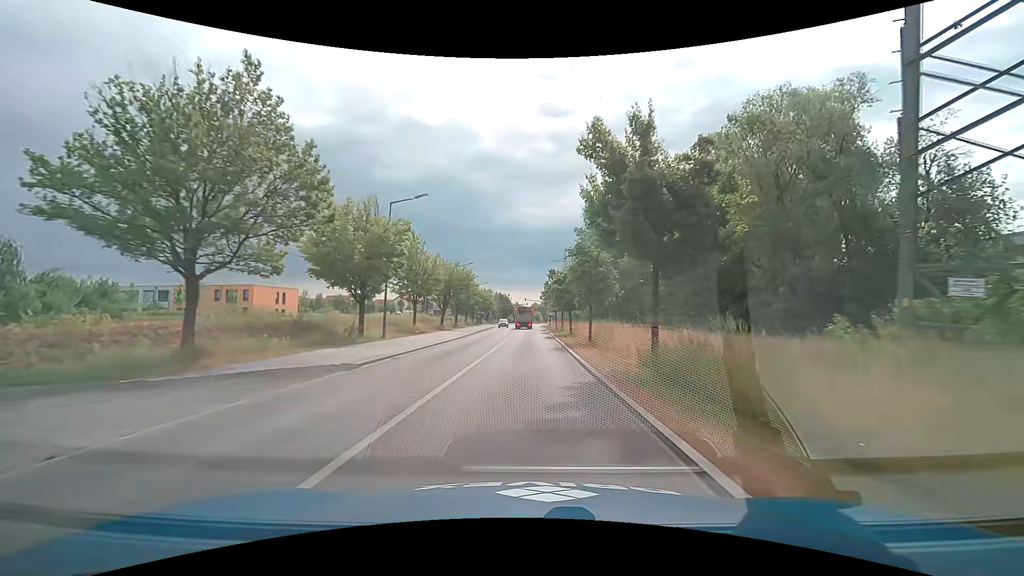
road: tertiary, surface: asphalt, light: Day
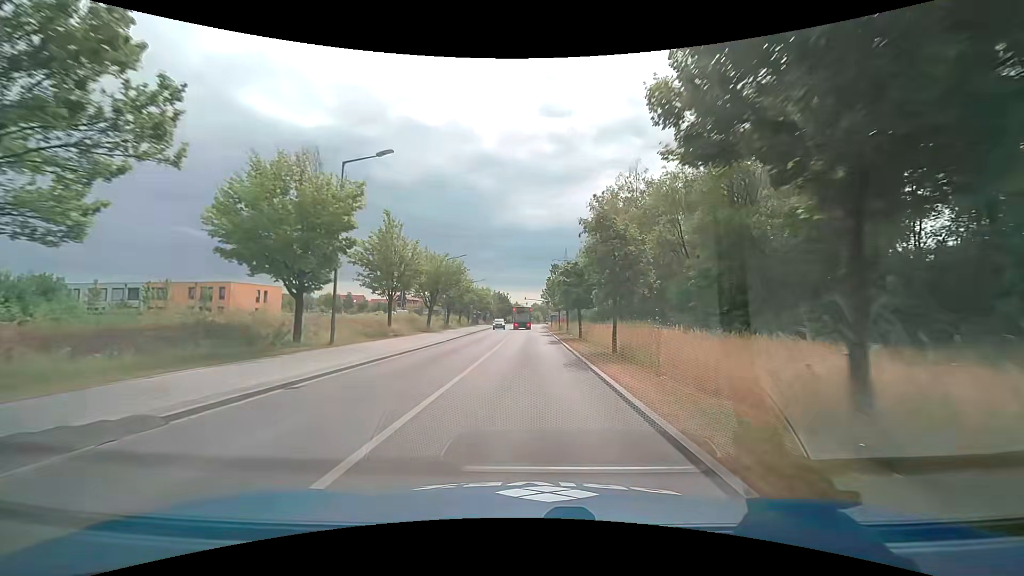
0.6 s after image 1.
(0.0, +7.8) m; 0°
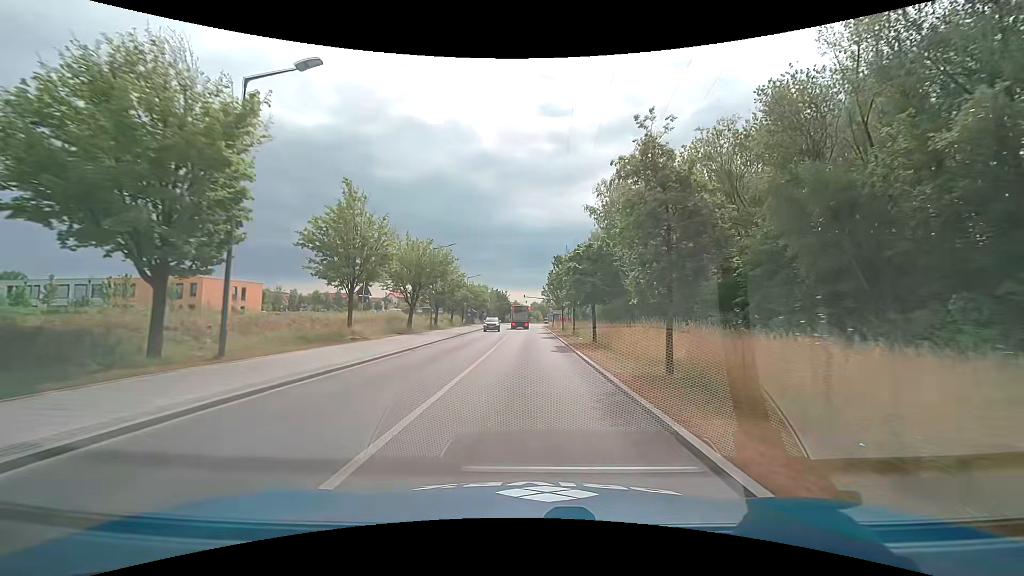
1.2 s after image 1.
(0.0, +7.8) m; 0°
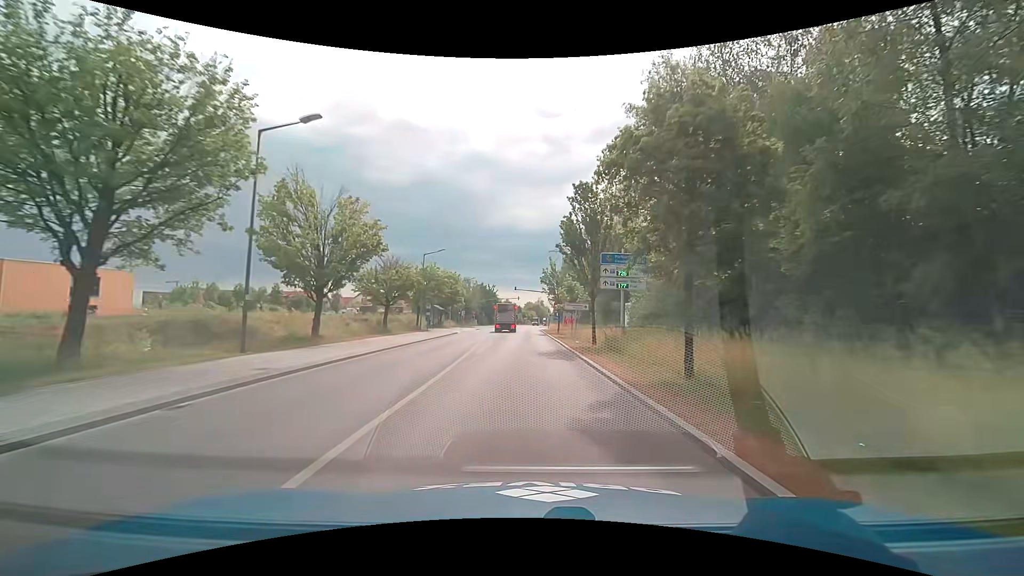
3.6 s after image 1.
(+0.3, +31.1) m; +1°
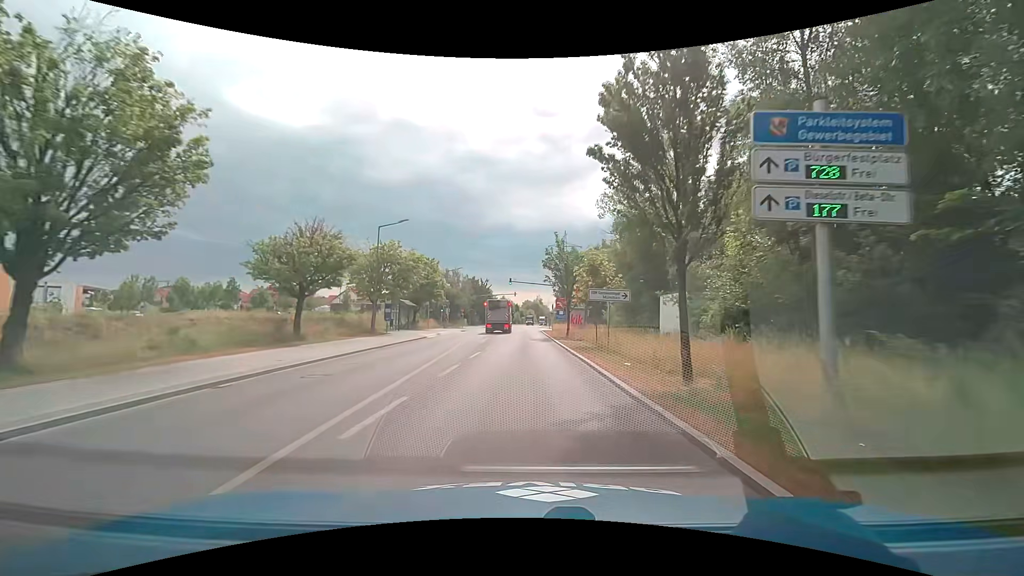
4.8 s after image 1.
(0.0, +15.4) m; 0°
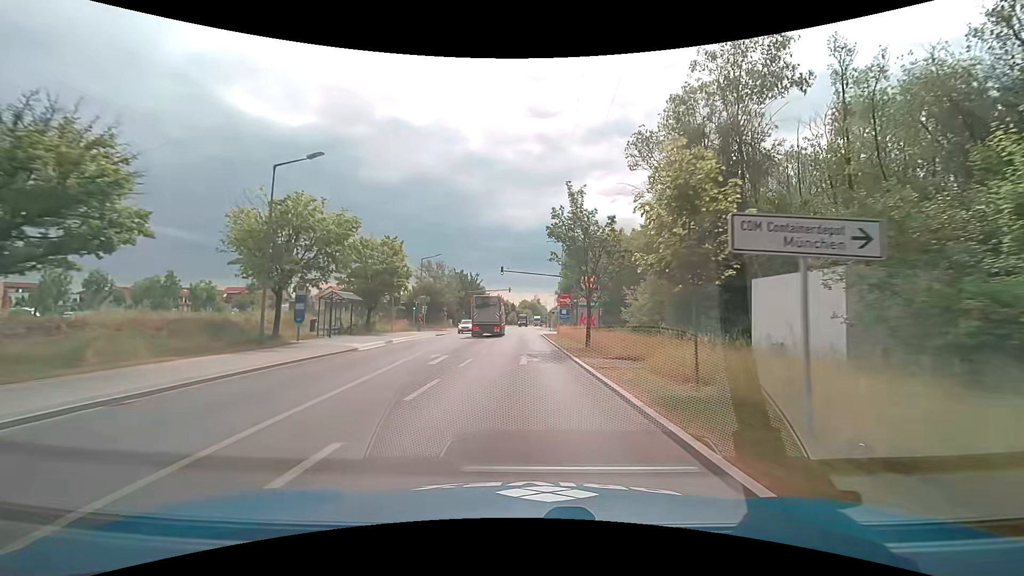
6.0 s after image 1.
(0.0, +15.2) m; 0°
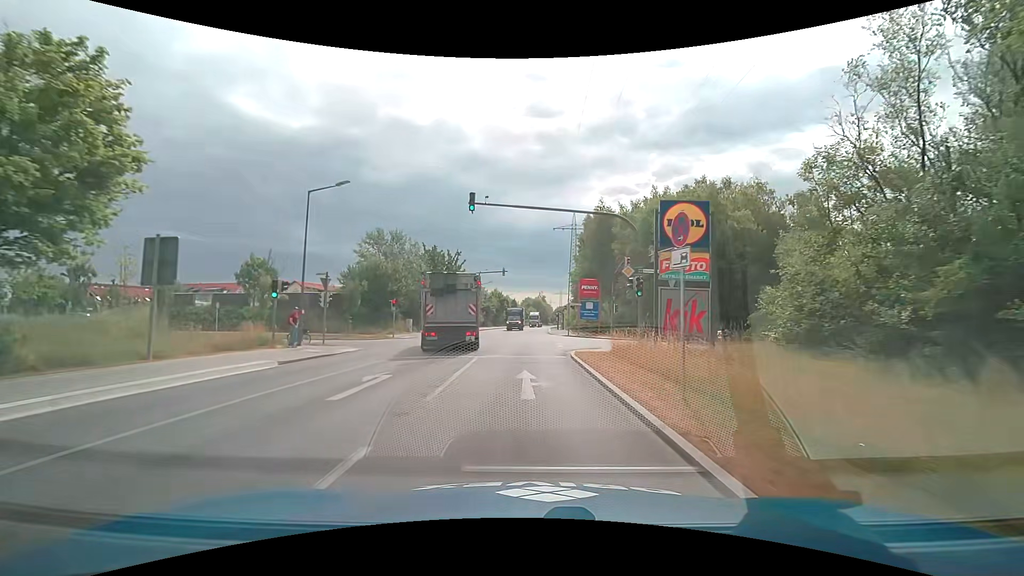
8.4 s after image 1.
(+0.2, +30.2) m; 0°
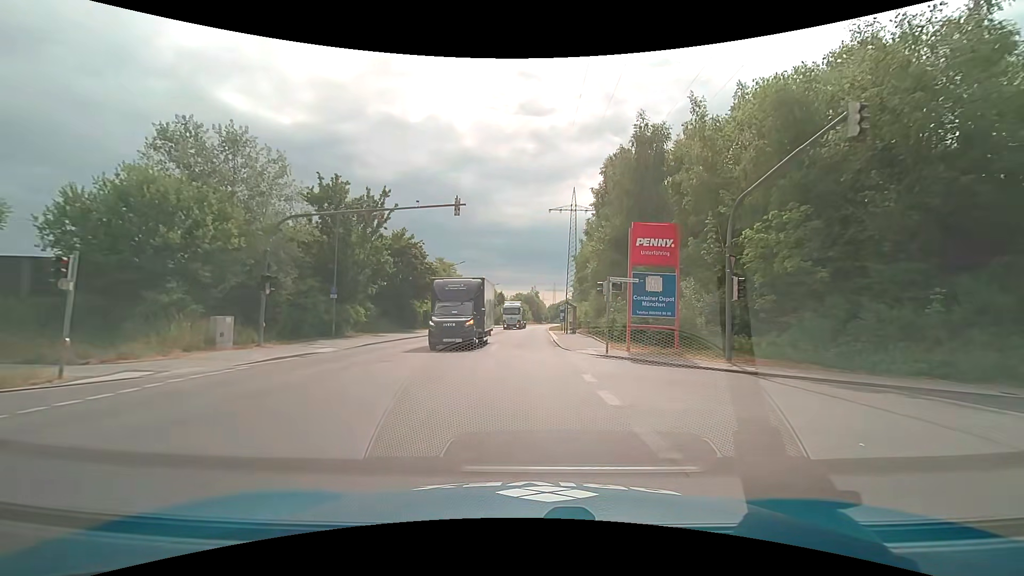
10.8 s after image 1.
(+0.3, +30.0) m; +1°
(0, +10) (0, +20) (0, +30) (0, +40) (+1, +50) (+1, +60) (+1, +70) (+2, +80) (+2, +90) (+3, +100) m
